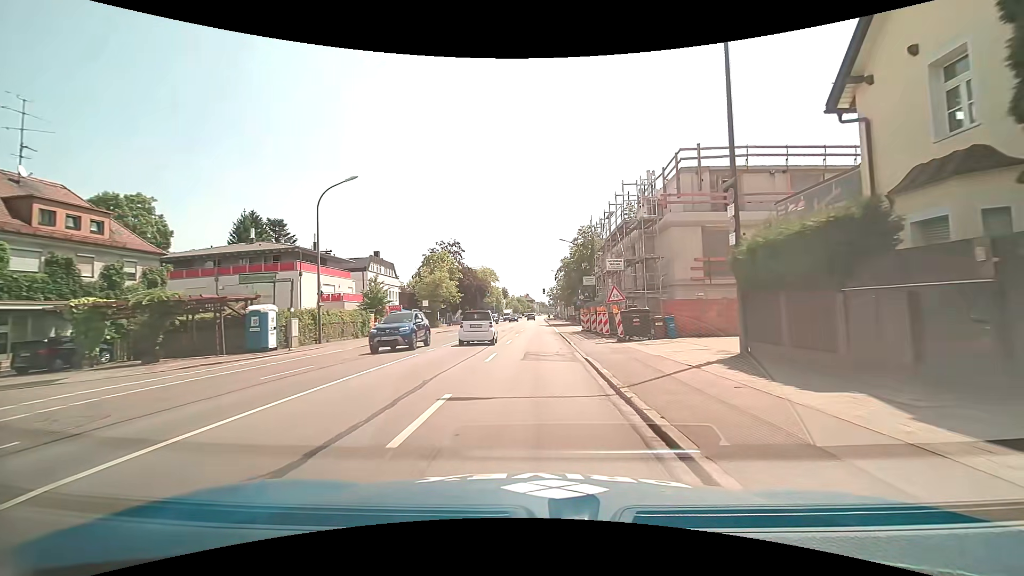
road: primary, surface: asphalt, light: Day
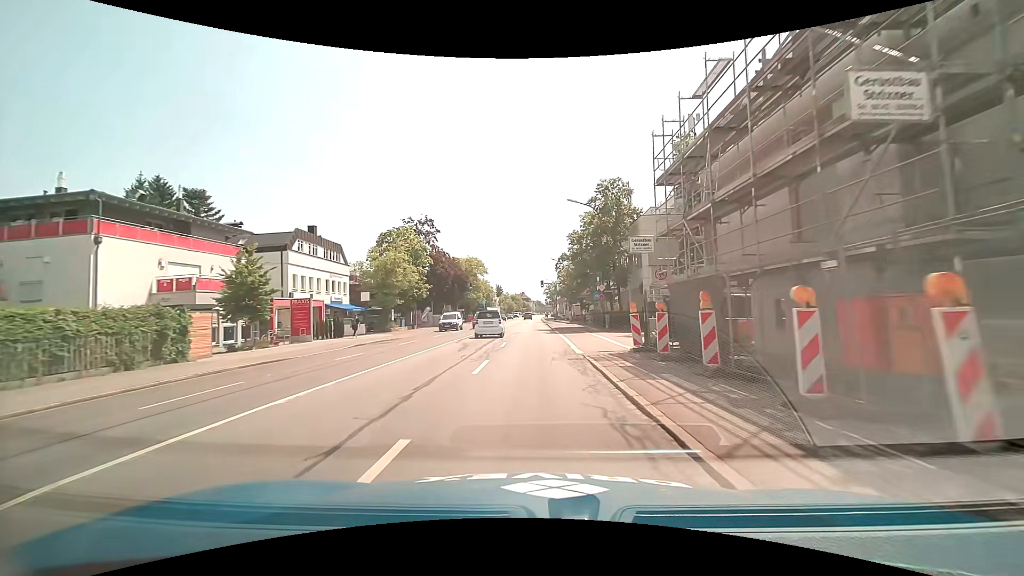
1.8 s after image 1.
(+0.1, +21.1) m; +1°
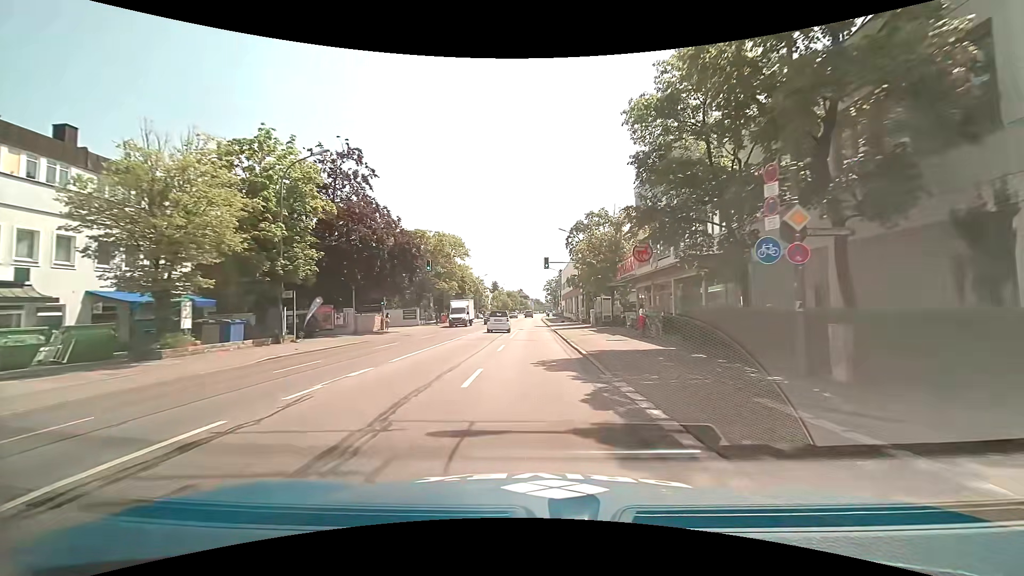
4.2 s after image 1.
(-0.1, +29.7) m; 0°
(0, +10) (0, +20) (0, +30) (0, +40) (0, +50) (0, +60) (+1, +70) (+1, +80) (+1, +90) (+1, +100) m
